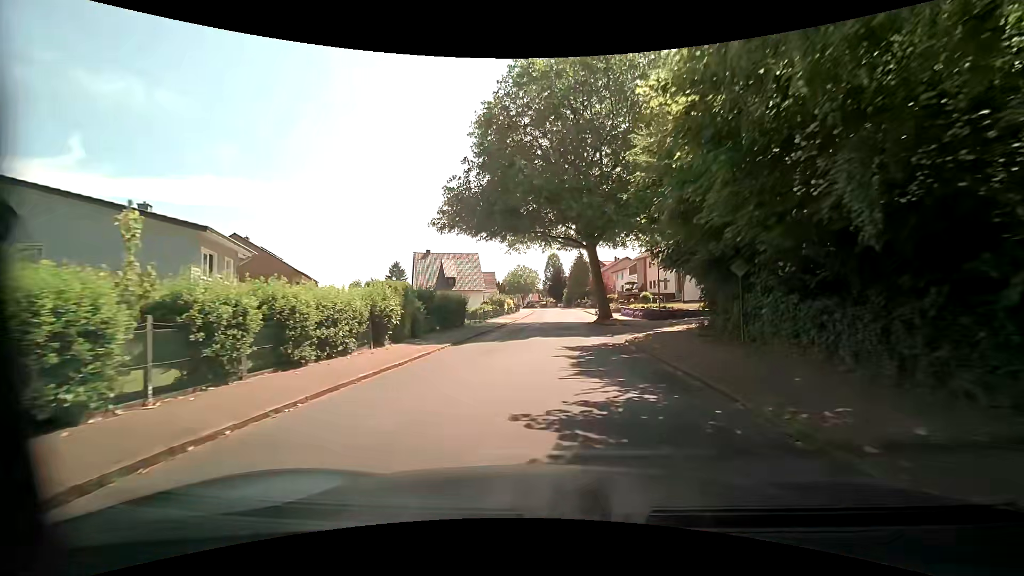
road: residential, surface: asphalt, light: Day
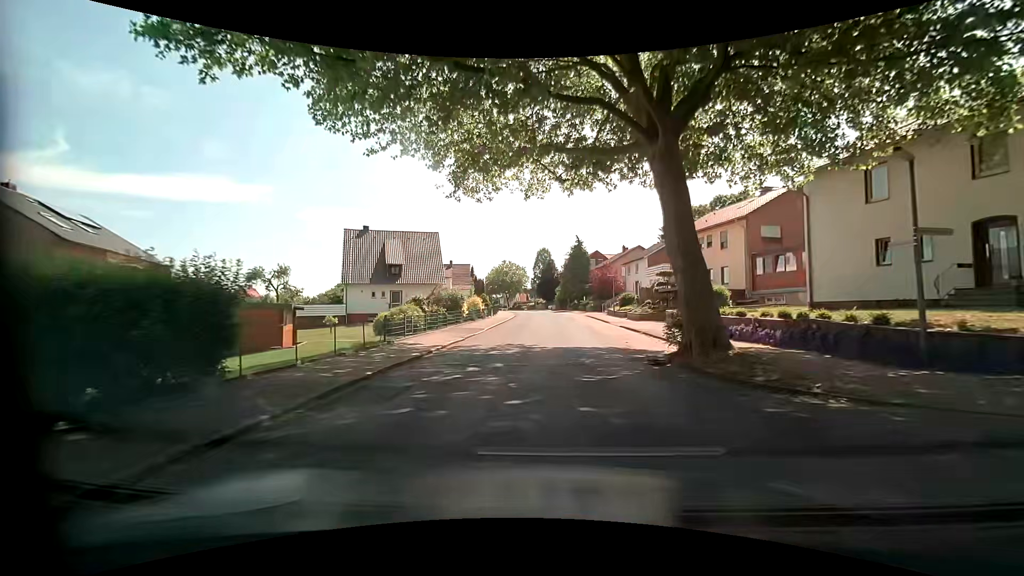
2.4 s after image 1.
(+0.1, +23.8) m; +2°
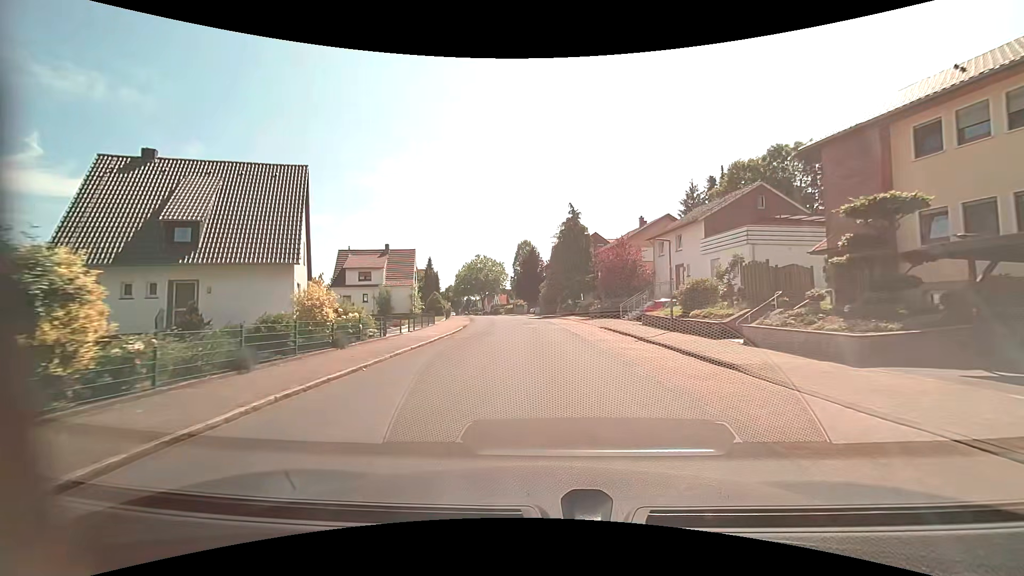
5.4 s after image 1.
(+0.1, +28.6) m; +1°
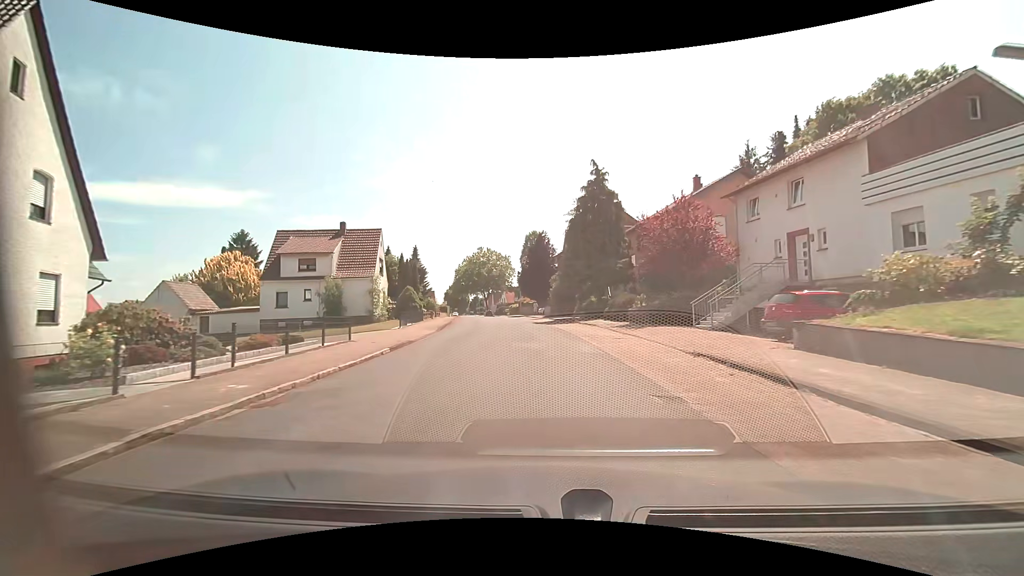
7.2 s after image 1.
(-0.1, +16.7) m; -1°
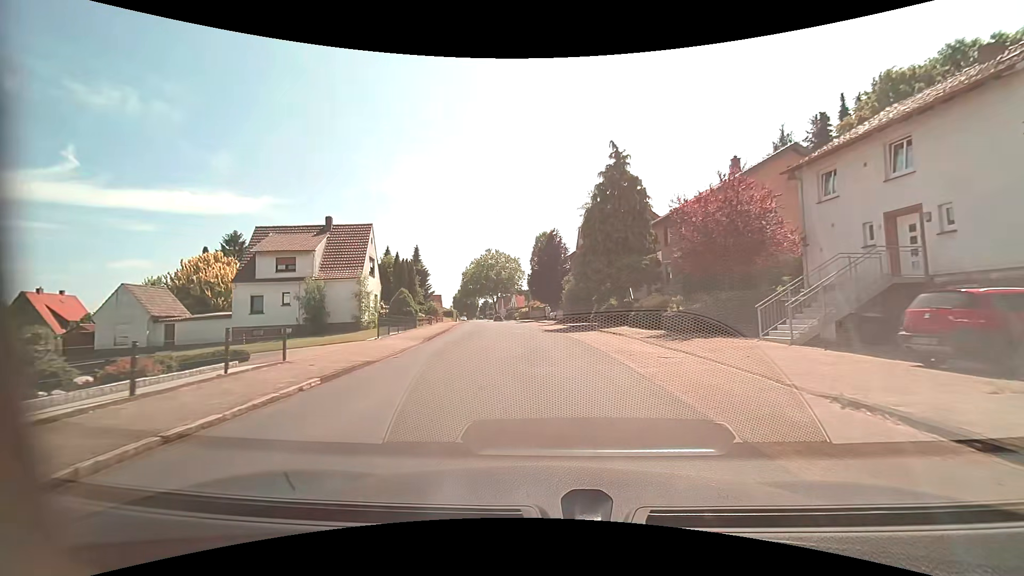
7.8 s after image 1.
(-0.1, +5.5) m; -2°
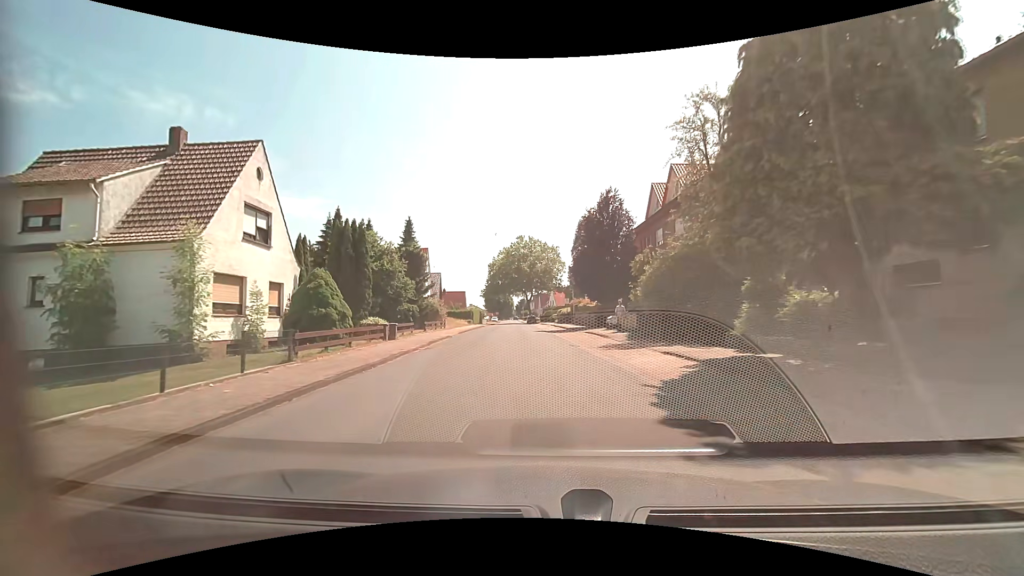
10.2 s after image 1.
(-0.8, +21.6) m; -4°
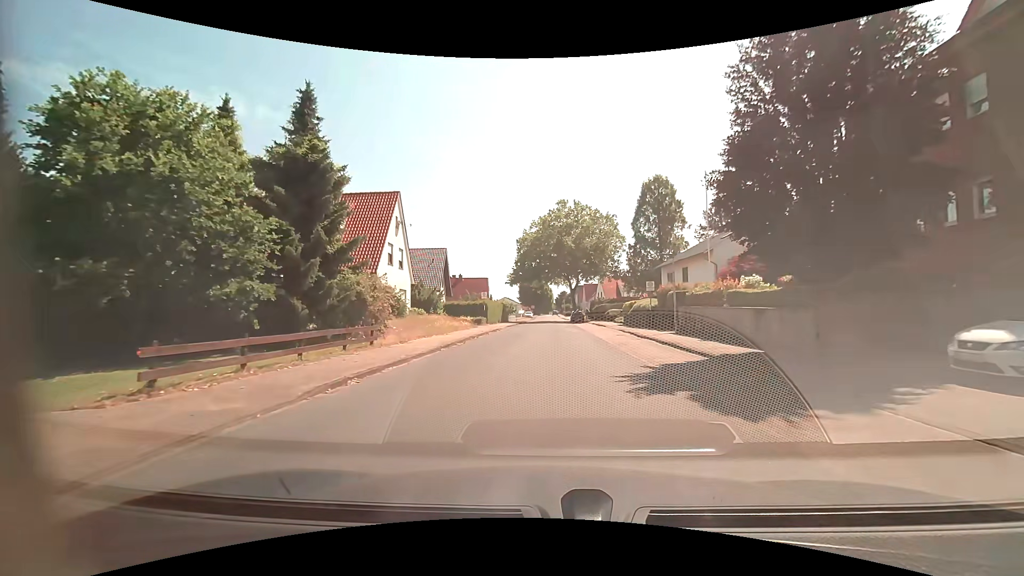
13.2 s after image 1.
(-1.5, +27.5) m; -5°
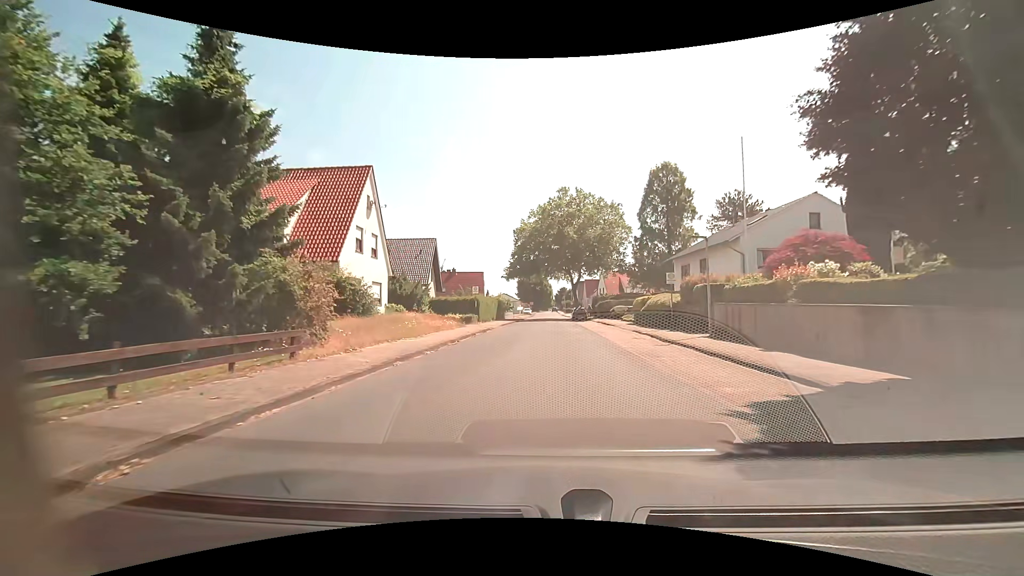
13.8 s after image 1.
(0.0, +5.5) m; 0°
(0, +10) (0, +20) (0, +30) (0, +40) (0, +50) (+1, +60) (+1, +70) (+1, +80) (+2, +90) (+2, +100) m
